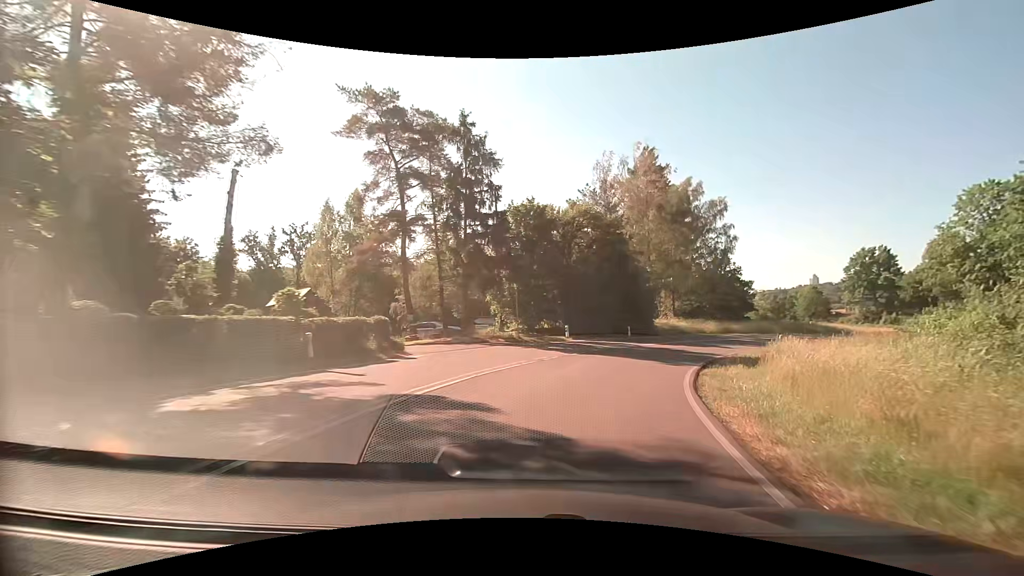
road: secondary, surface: asphalt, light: Day
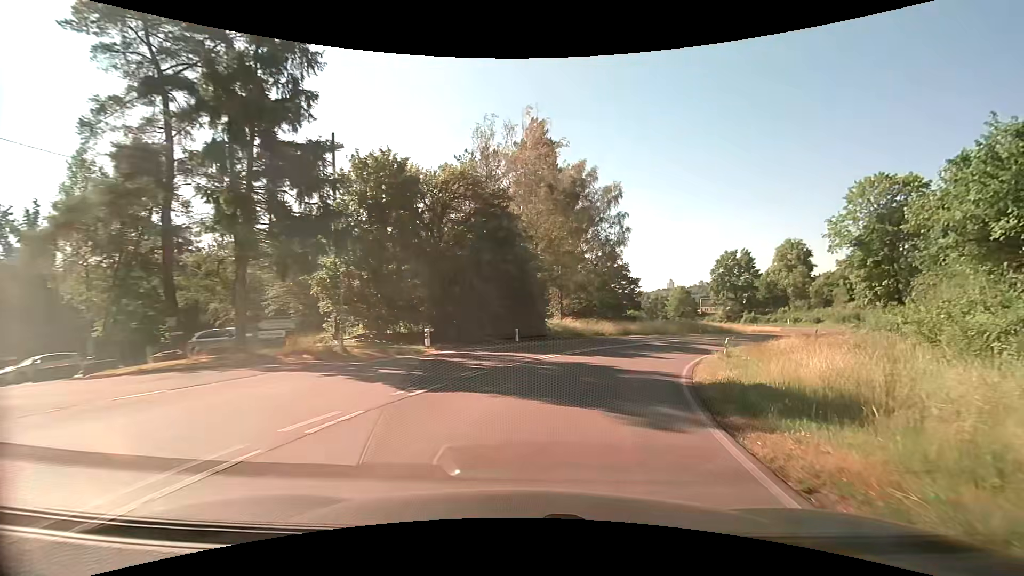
(+1.4, +11.6) m; +14°
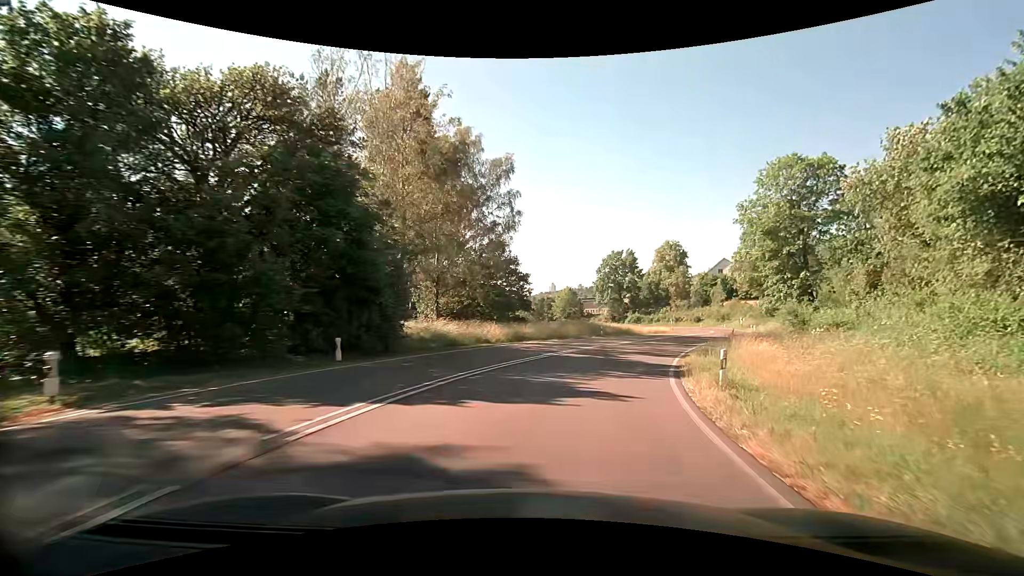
(+1.4, +11.8) m; +13°
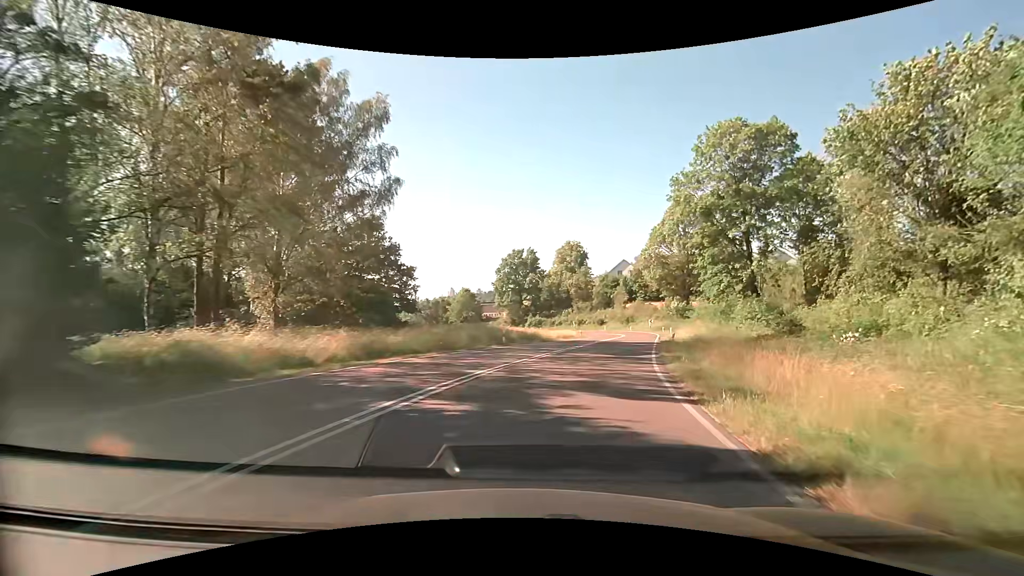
(+1.2, +12.1) m; +11°
(+1, +10) (+3, +20) (+5, +29) (+8, +39) (+11, +49) (+13, +58) (+15, +68) (+16, +78) (+15, +88) (+13, +98) m
